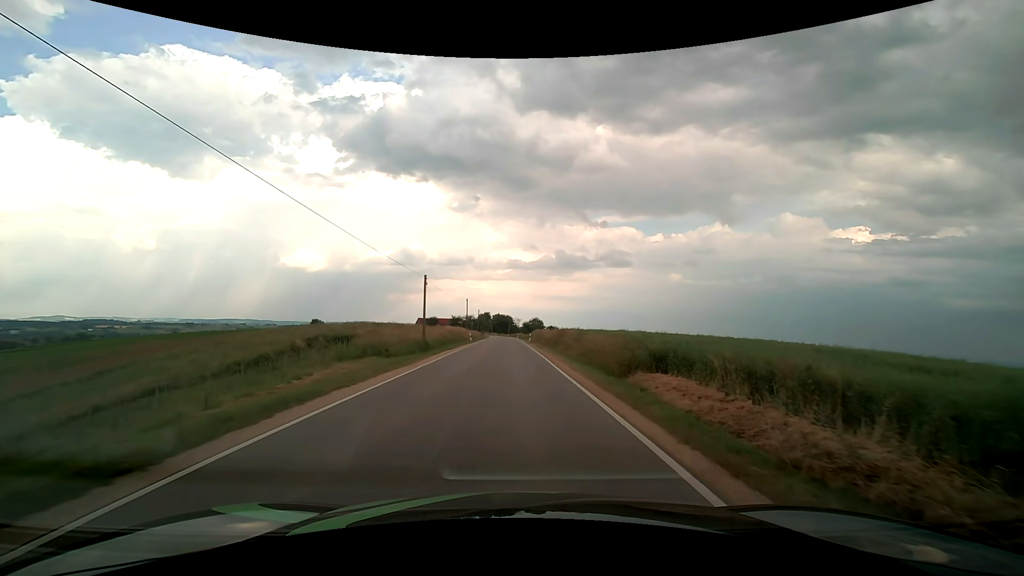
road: tertiary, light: Day
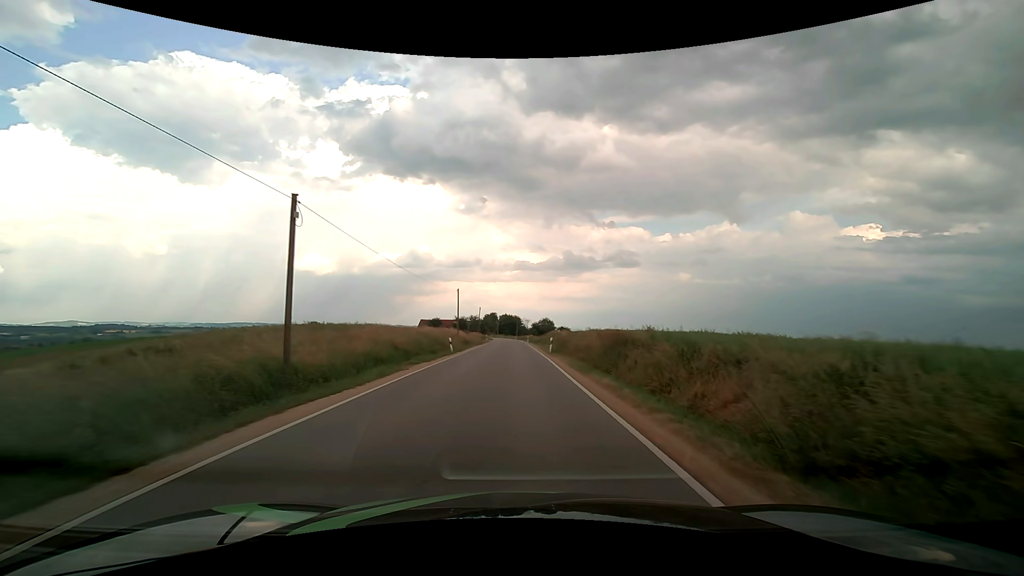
(-0.1, +21.8) m; -1°
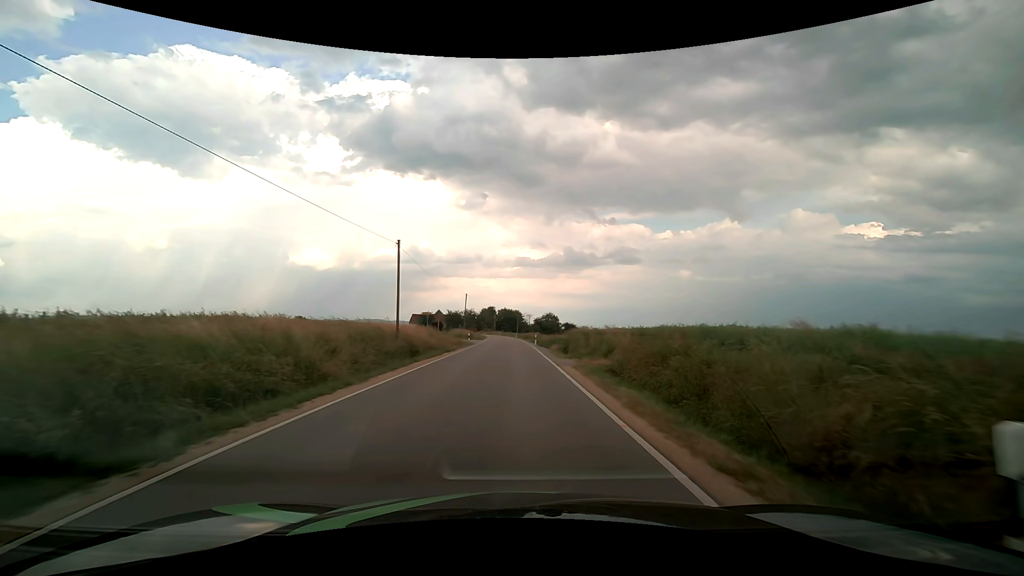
(-0.1, +29.5) m; 0°
(0, +10) (0, +20) (0, +30) (0, +40) (0, +50) (0, +60) (-1, +70) (-1, +80) (-2, +90) (-2, +100) m
